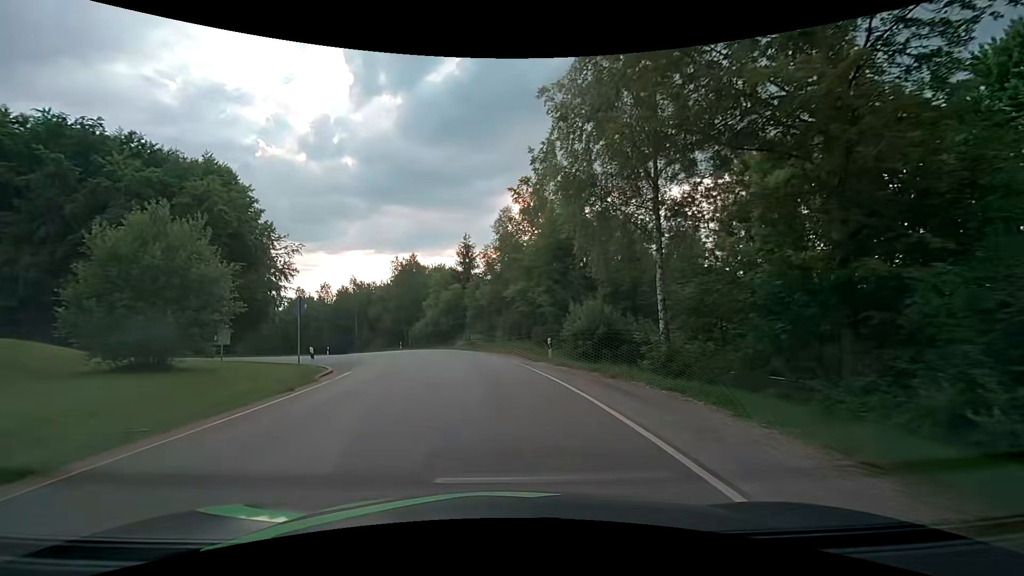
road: tertiary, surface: asphalt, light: Day
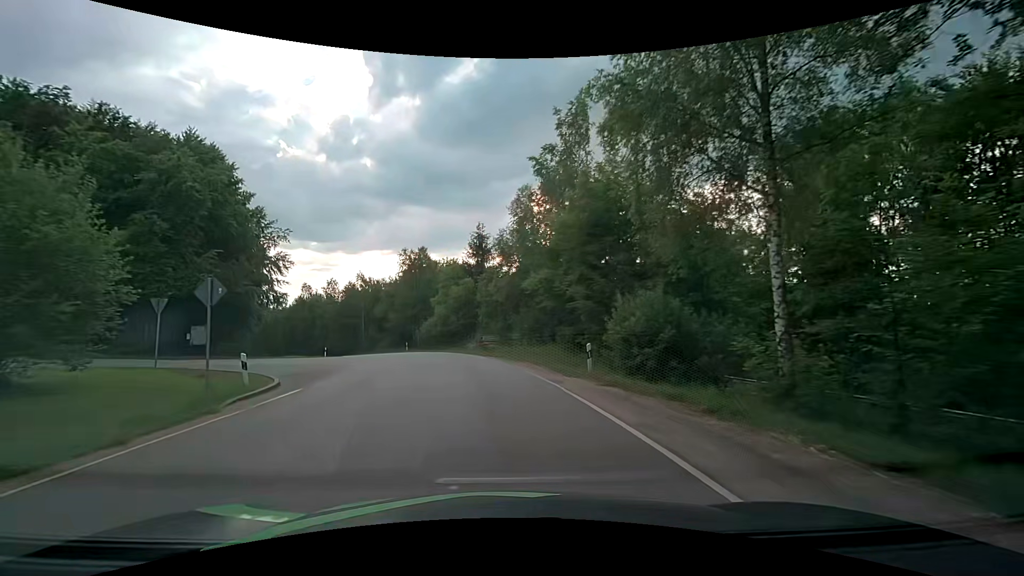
(0.0, +6.7) m; -2°
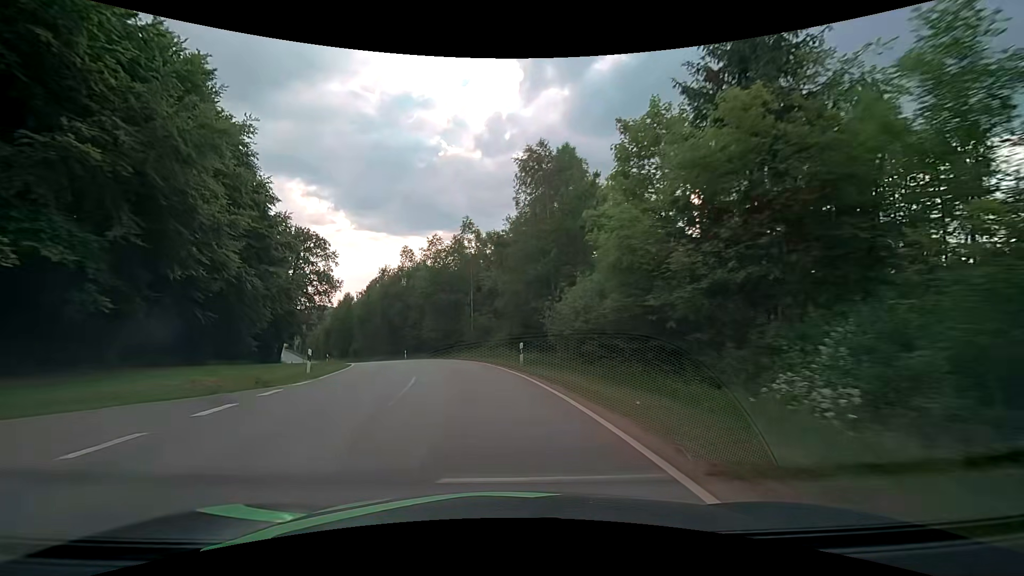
(-4.8, +36.4) m; -17°
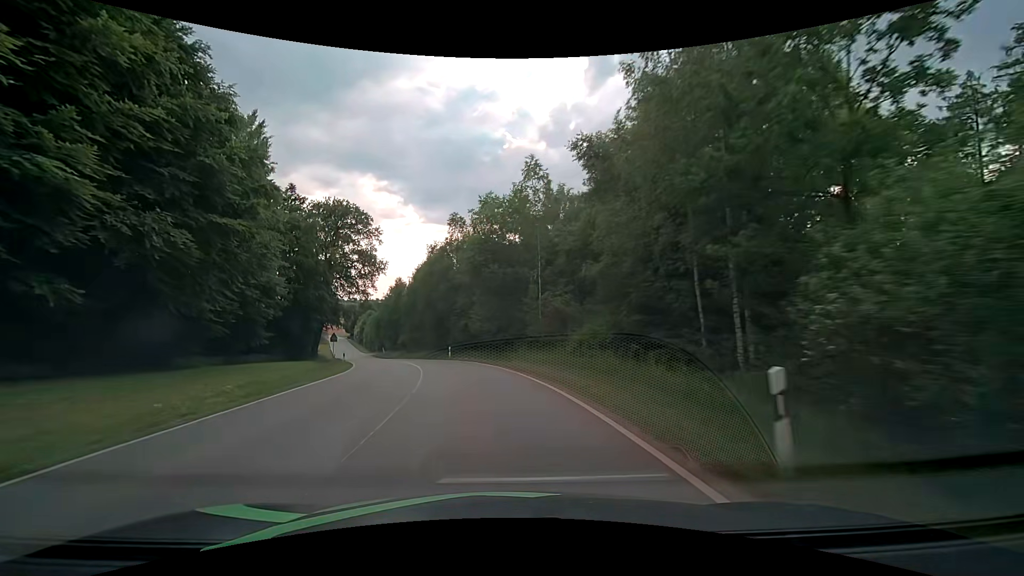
(-1.1, +16.1) m; -7°
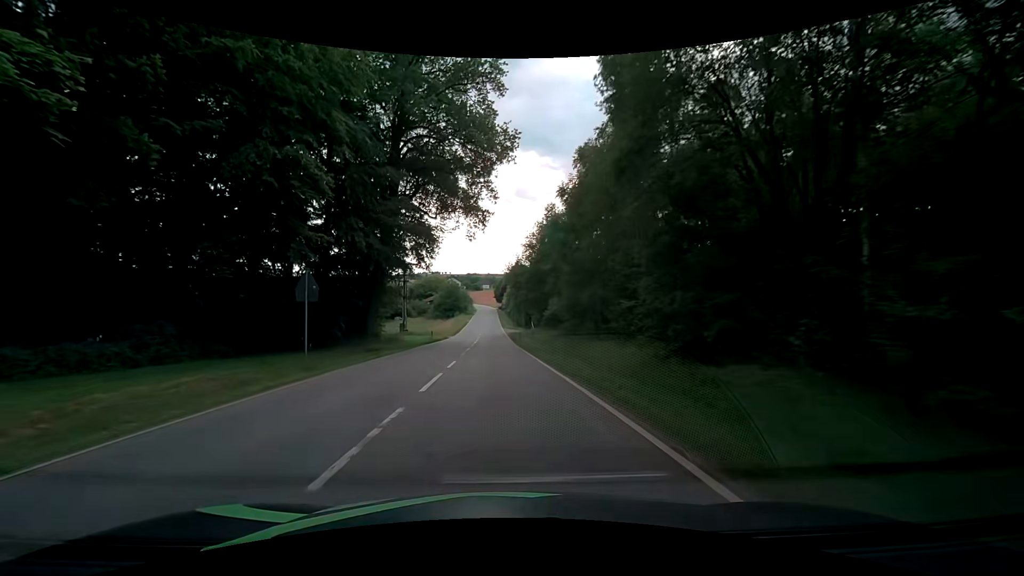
(-7.8, +44.3) m; -19°
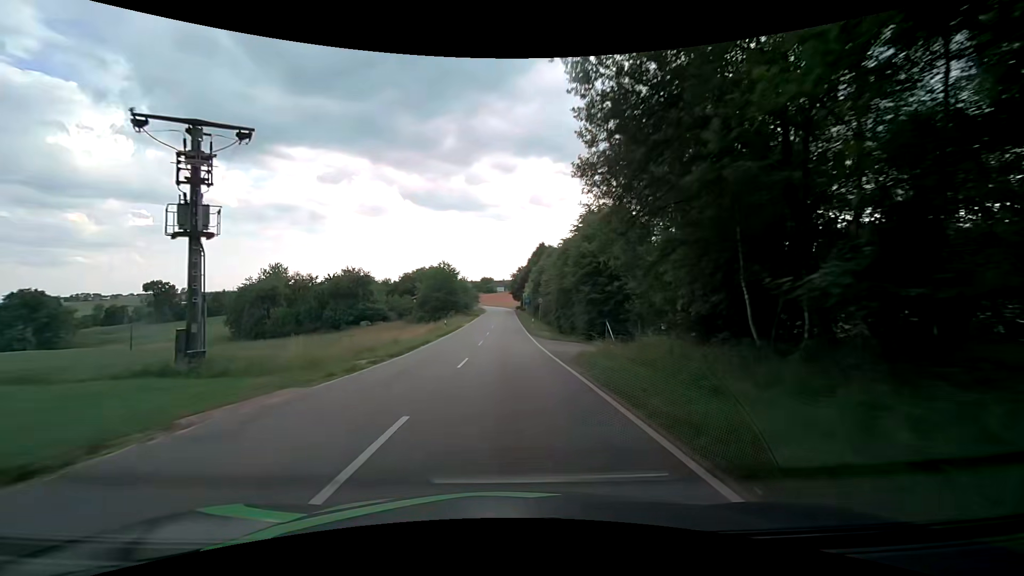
(-1.2, +49.1) m; -1°
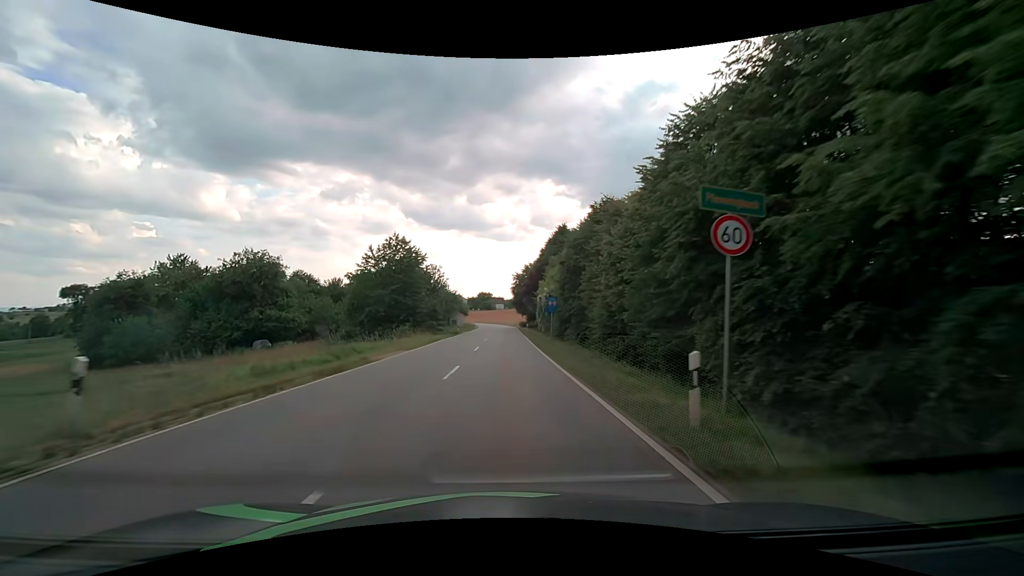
(-0.4, +39.1) m; 0°
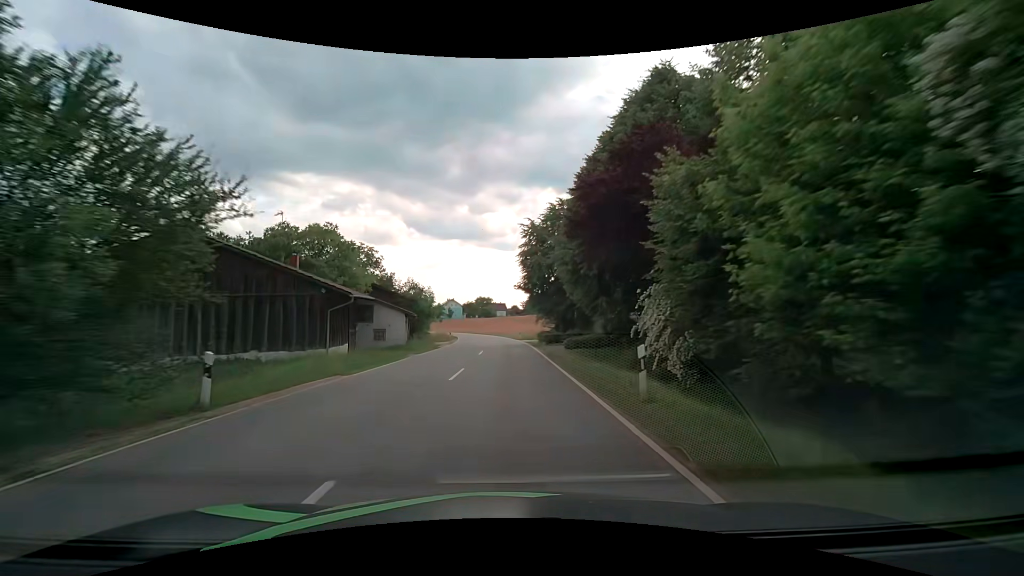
(-0.1, +47.7) m; -1°
(0, +10) (0, +20) (0, +30) (0, +40) (0, +50) (-1, +60) (-2, +70) (-3, +80) (-5, +90) (-7, +100) m
